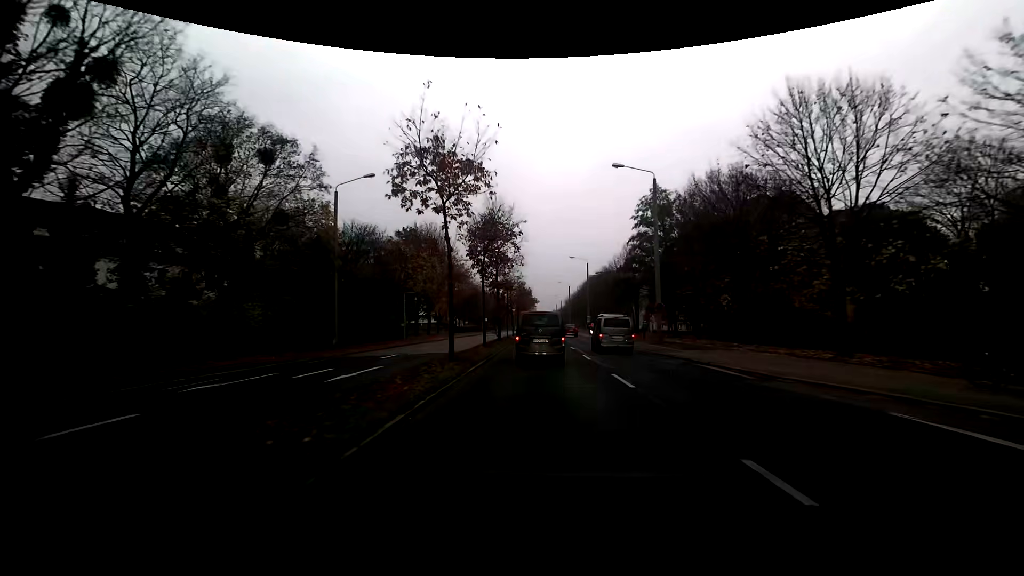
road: secondary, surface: asphalt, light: Day
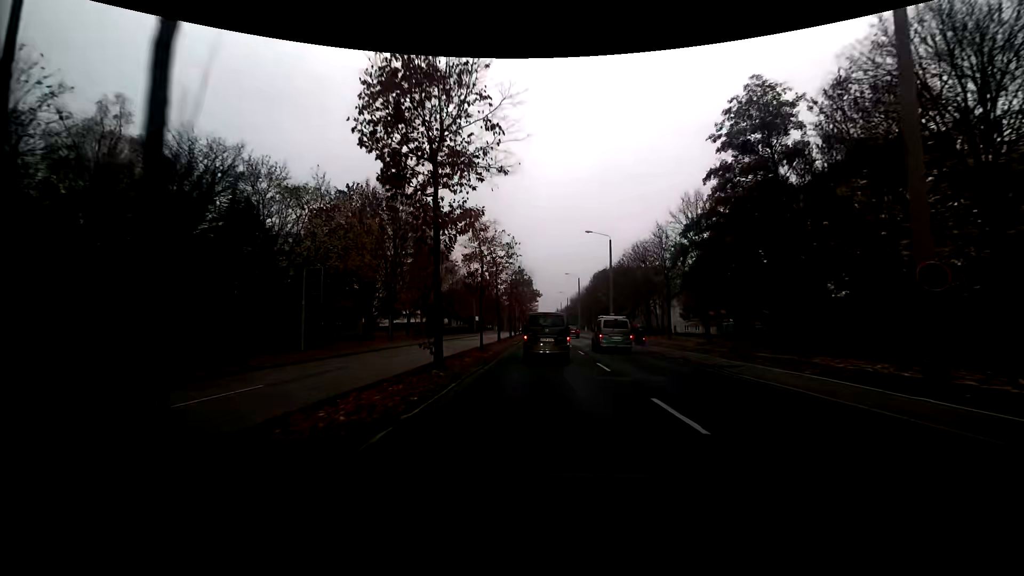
(-0.1, +22.7) m; 0°
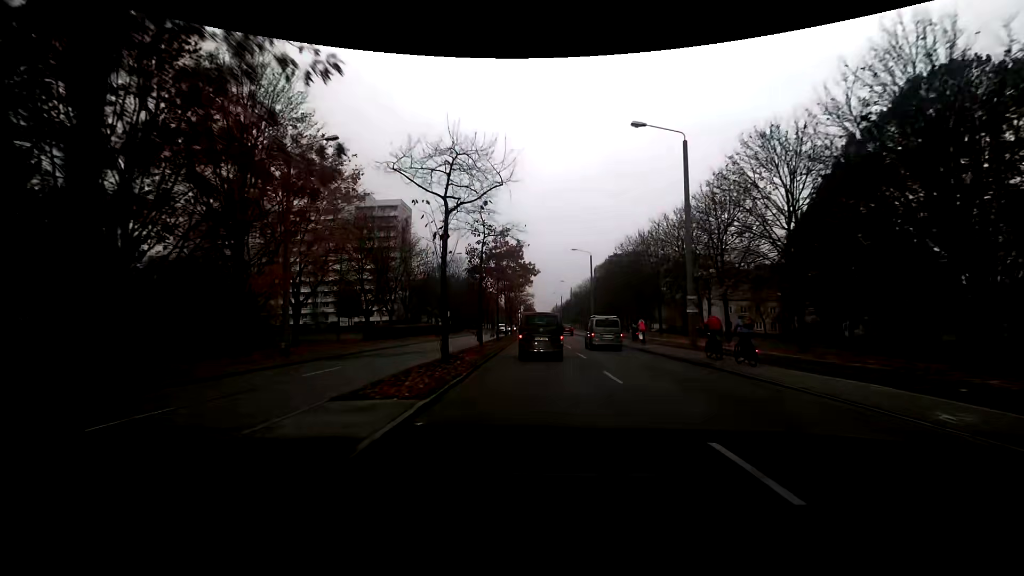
(+0.1, +30.7) m; 0°
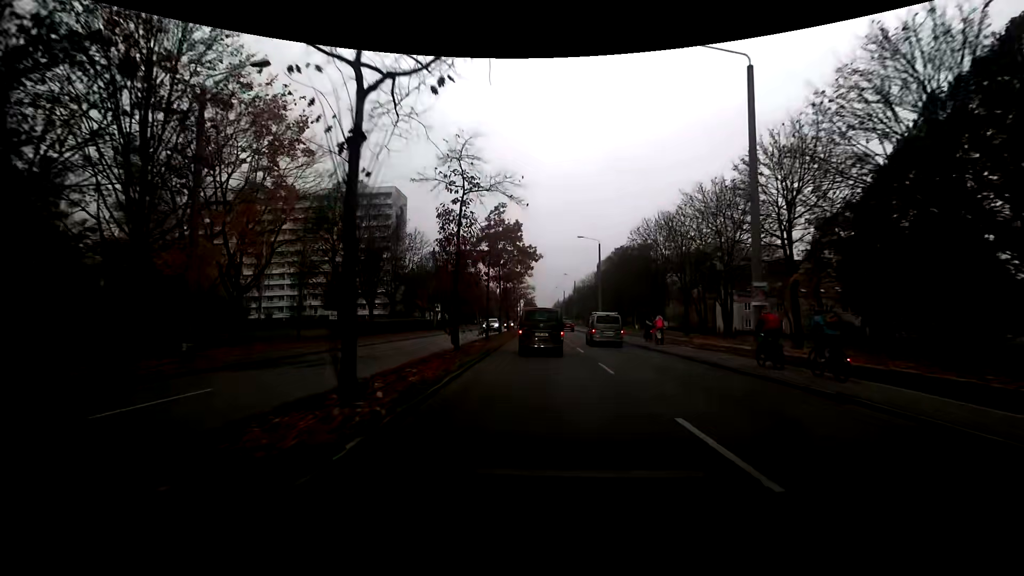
(0.0, +7.8) m; 0°
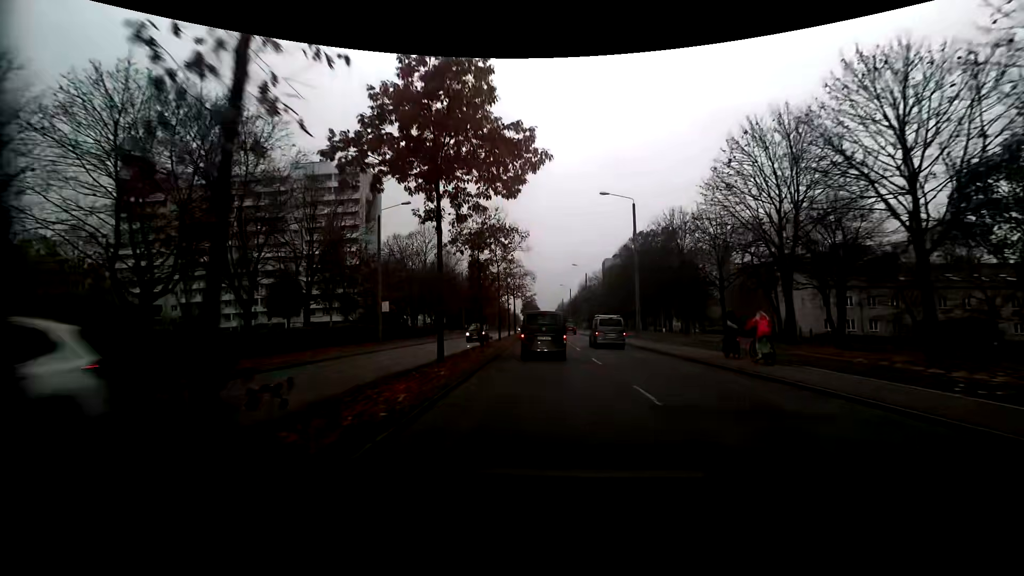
(0.0, +23.4) m; 0°
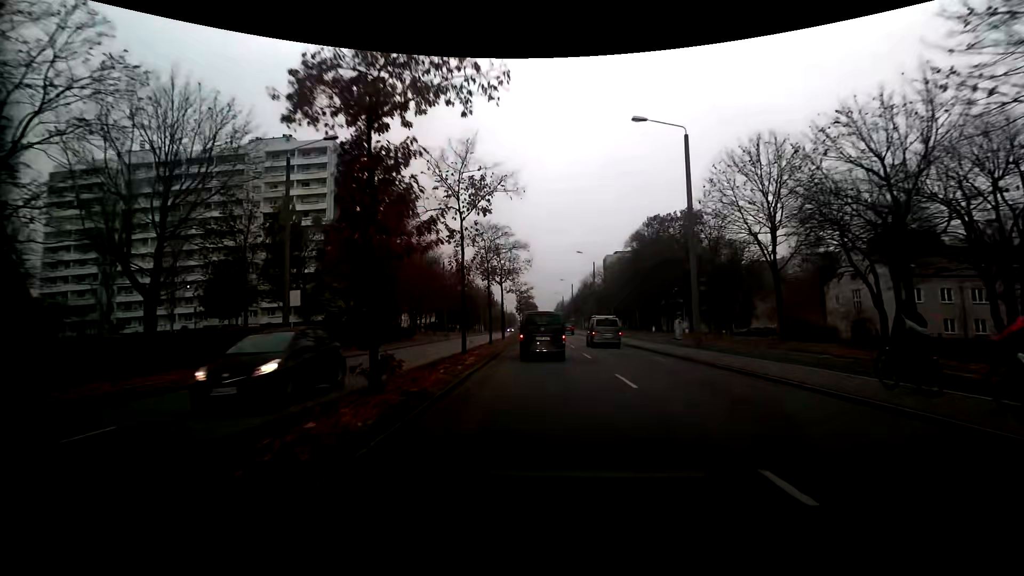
(0.0, +15.6) m; 0°
(0, +10) (0, +20) (0, +30) (0, +40) (0, +50) (0, +60) (0, +70) (0, +80) (0, +90) (0, +100) m
